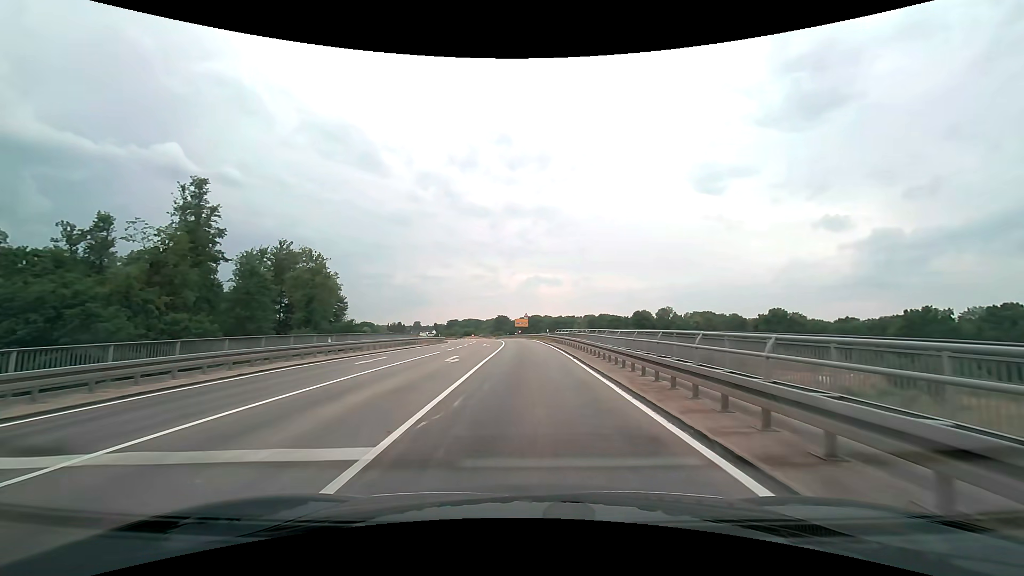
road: secondary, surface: asphalt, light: Day
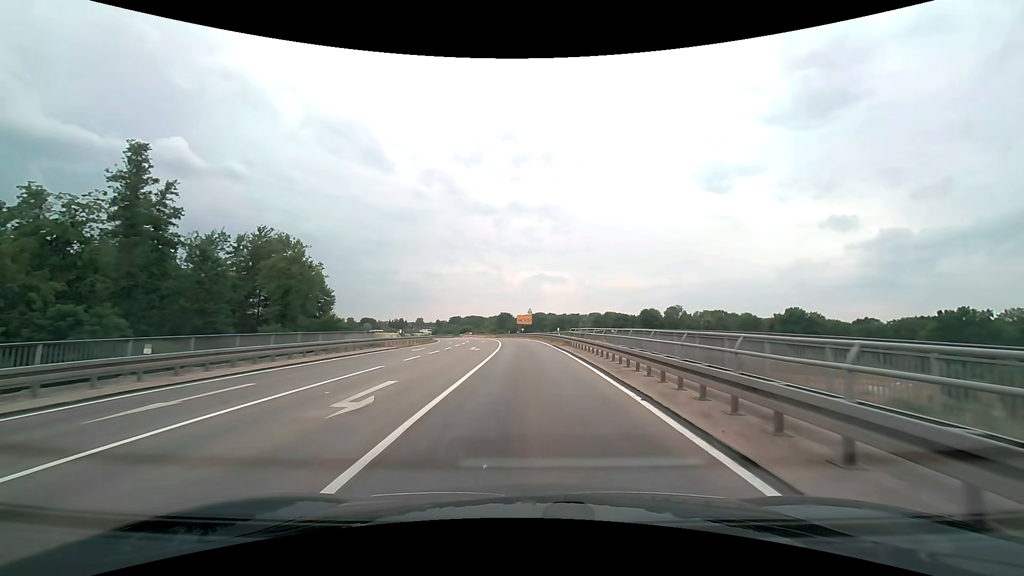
(0.0, +12.4) m; 0°
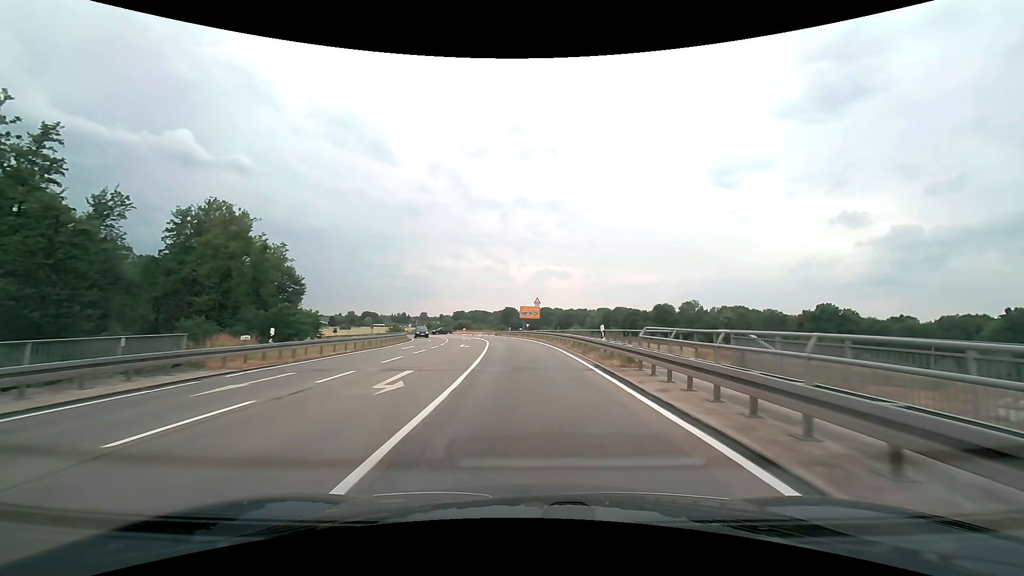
(-0.1, +20.7) m; -1°
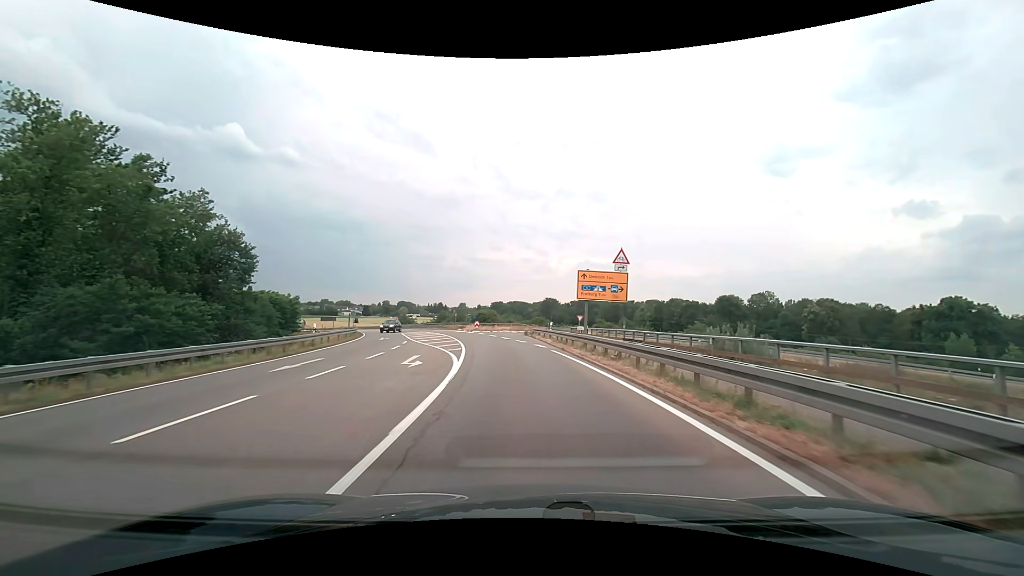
(-1.2, +36.2) m; -5°
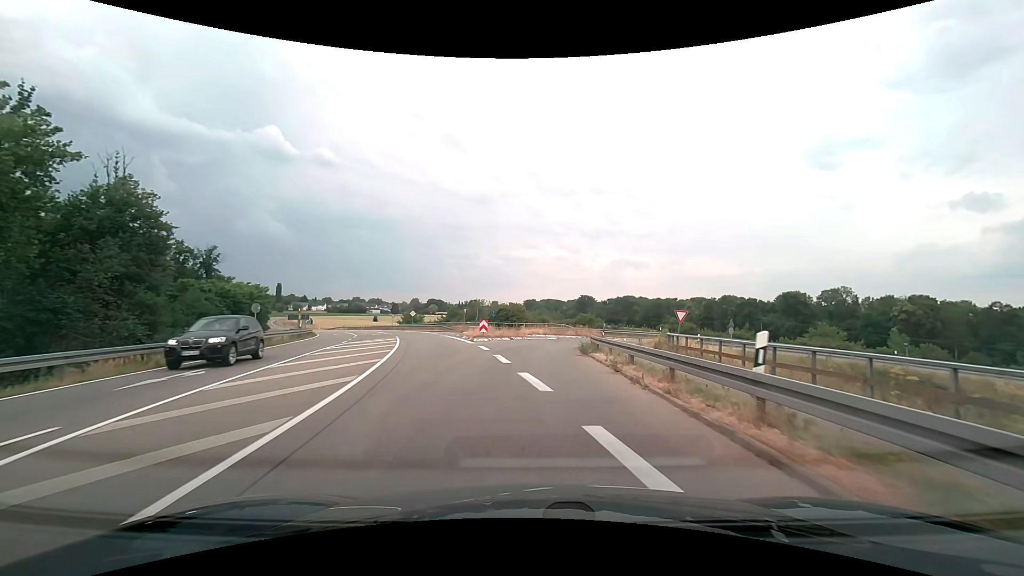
(-0.9, +26.7) m; -4°
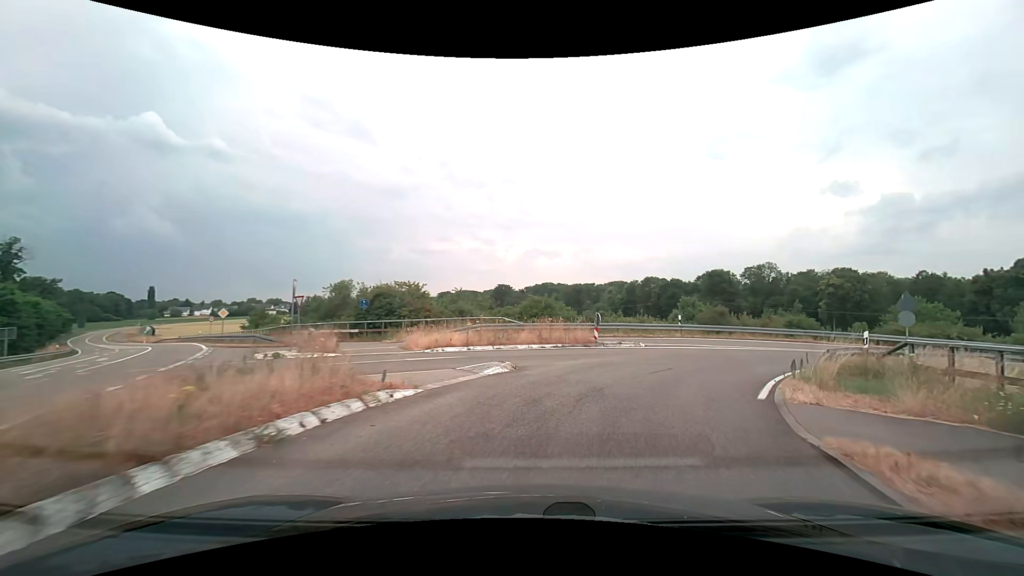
(+0.6, +28.2) m; +10°
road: trunk_link
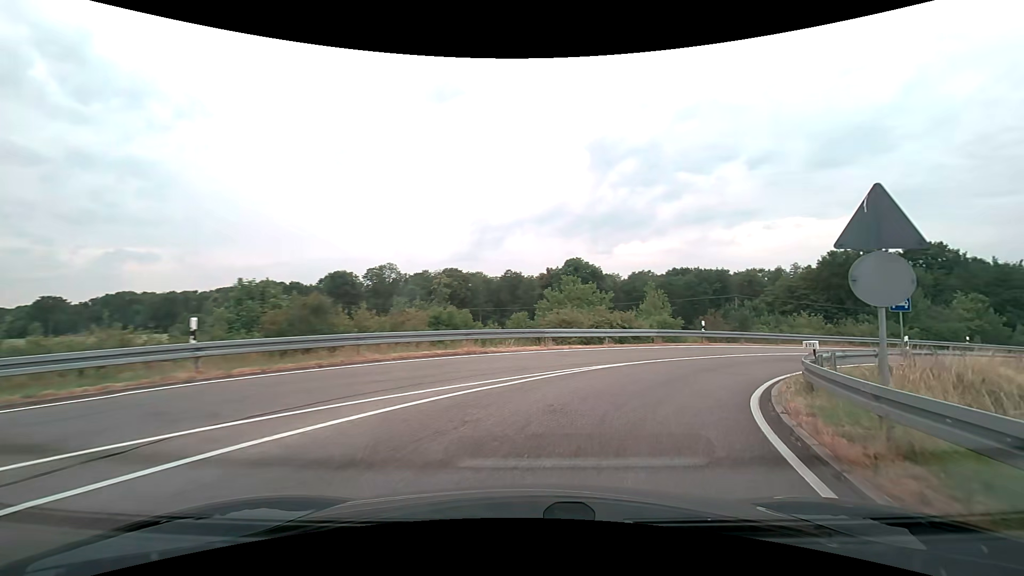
(+6.5, +18.3) m; +41°
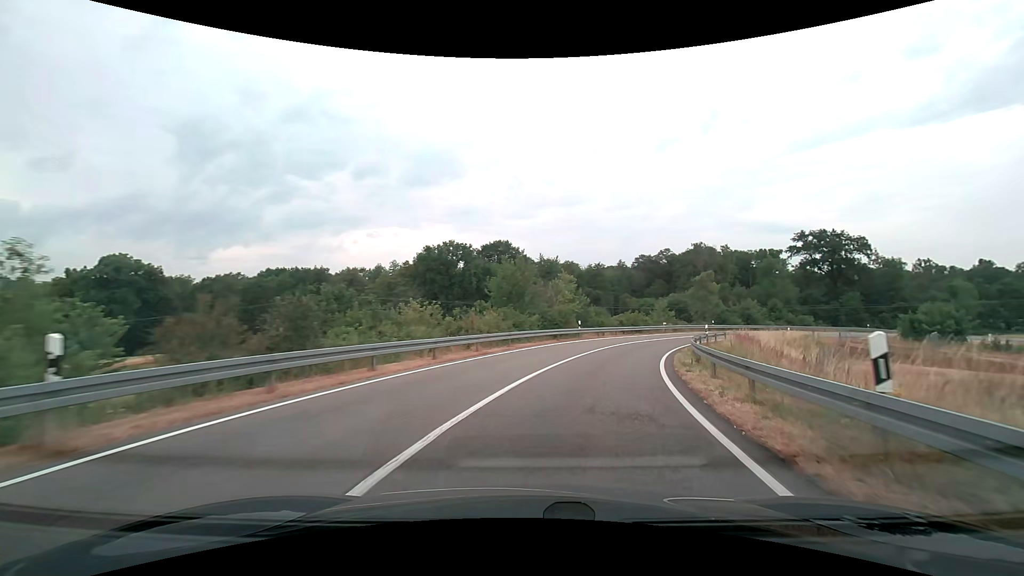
(+8.7, +20.8) m; +42°
(+1, +10) (+3, +20) (+6, +29) (+10, +38) (+16, +47) (+22, +55) (+29, +62) (+37, +67) (+46, +71) (+56, +74) m
